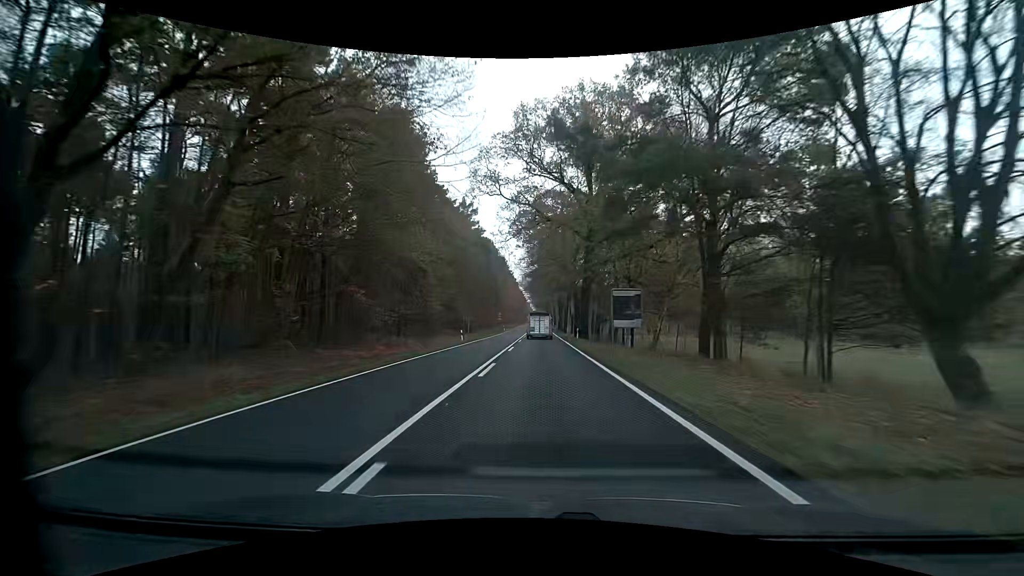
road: primary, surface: asphalt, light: Day
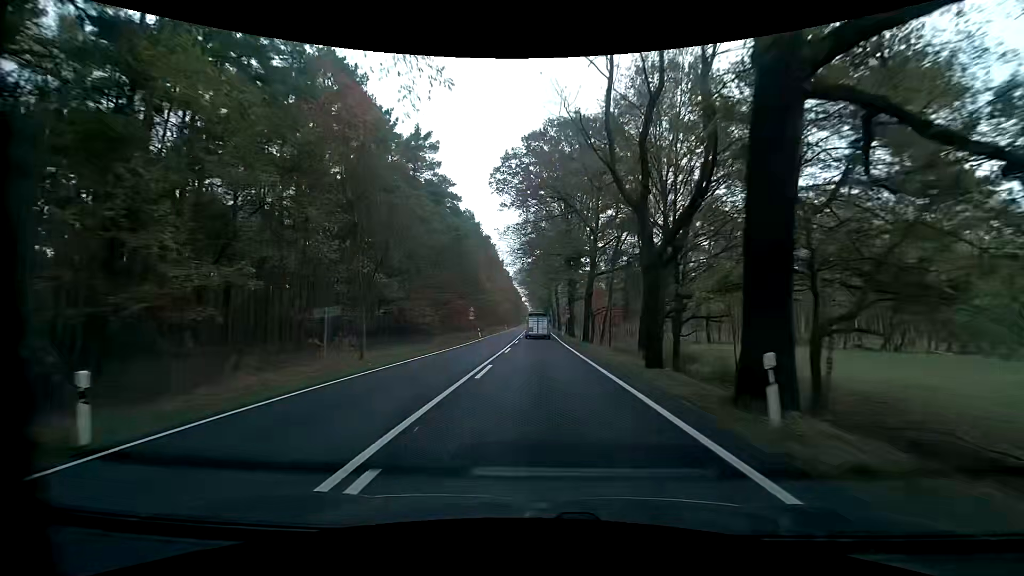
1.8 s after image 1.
(+0.1, +36.6) m; +1°
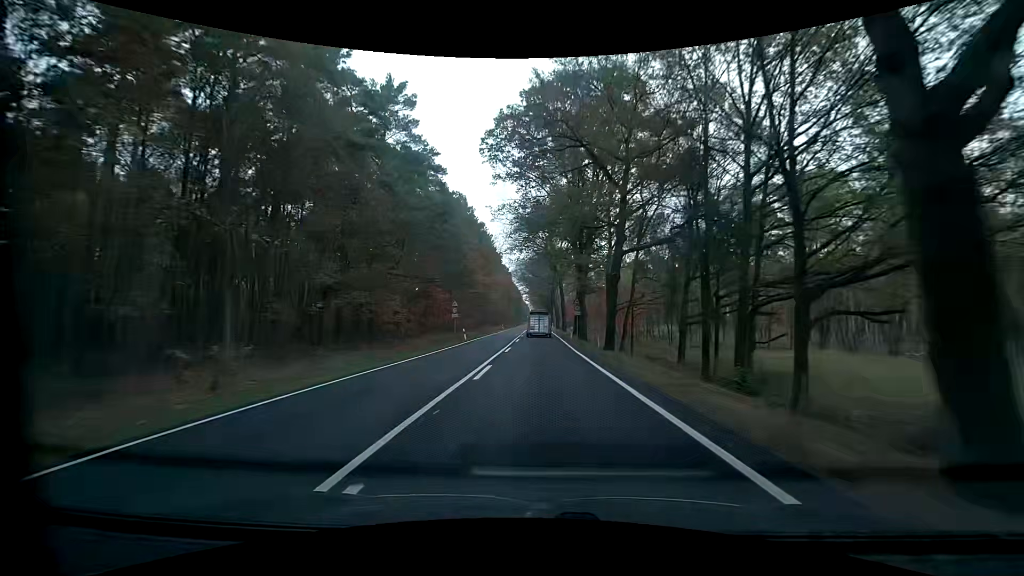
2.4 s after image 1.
(-0.1, +12.6) m; 0°
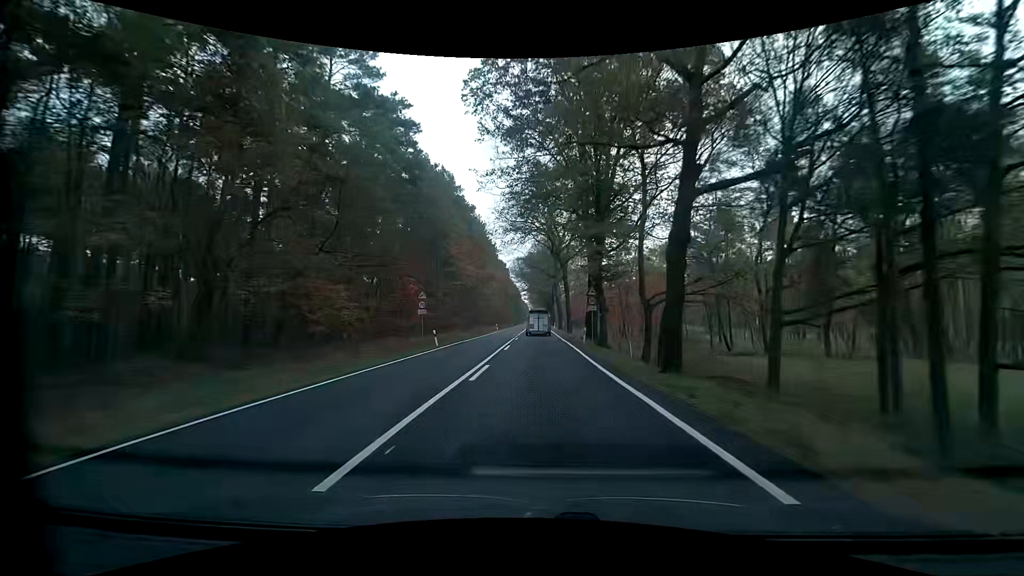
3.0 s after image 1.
(0.0, +12.7) m; 0°
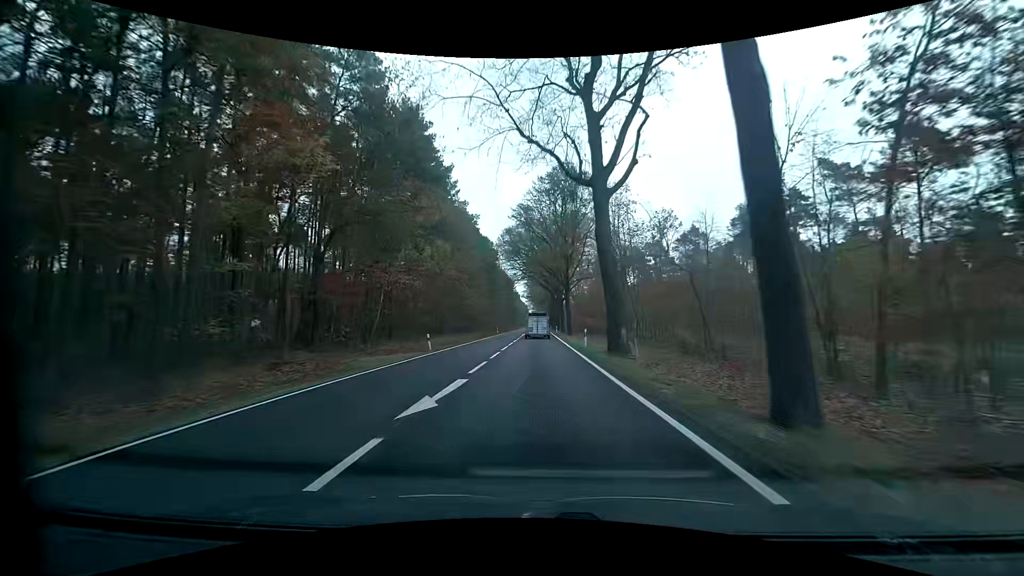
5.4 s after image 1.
(0.0, +52.5) m; 0°
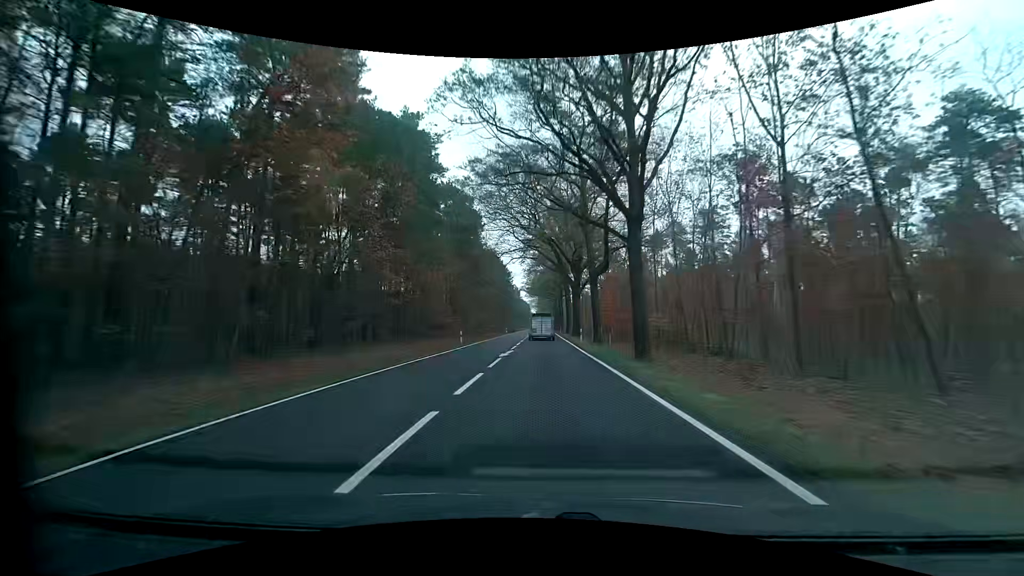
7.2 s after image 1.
(+0.1, +40.7) m; 0°
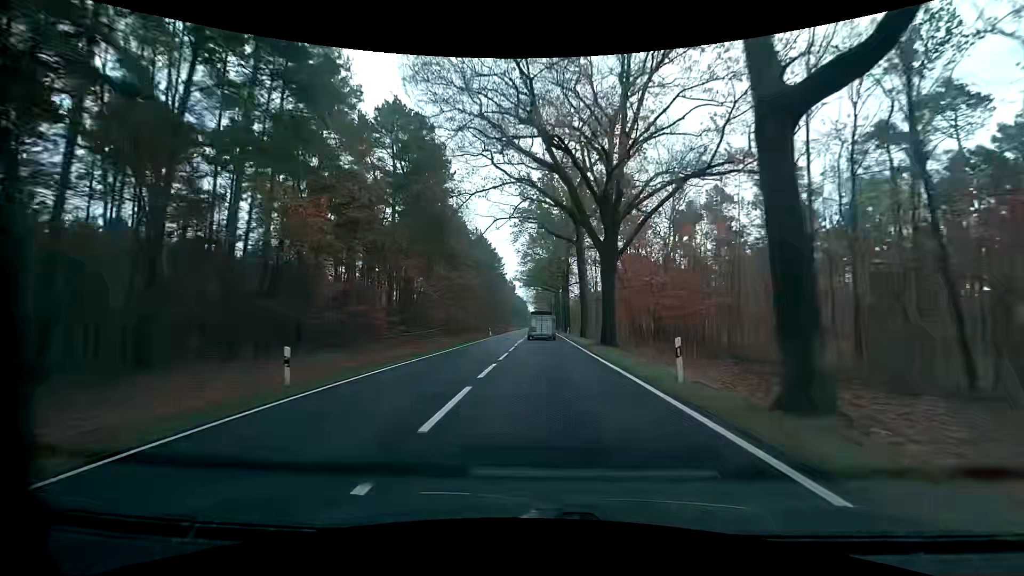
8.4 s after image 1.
(-0.1, +27.7) m; 0°
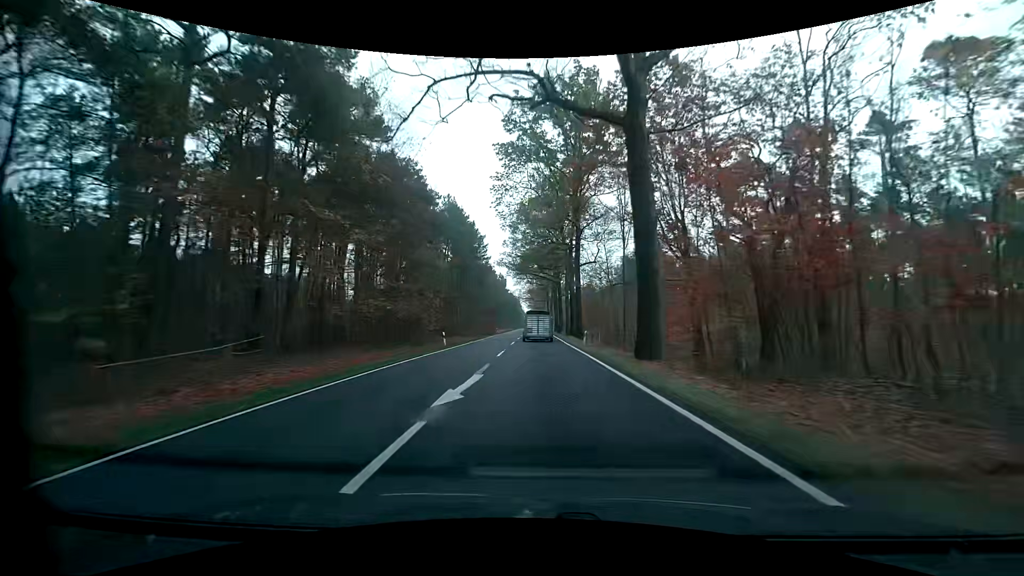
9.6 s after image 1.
(+0.1, +27.8) m; 0°
